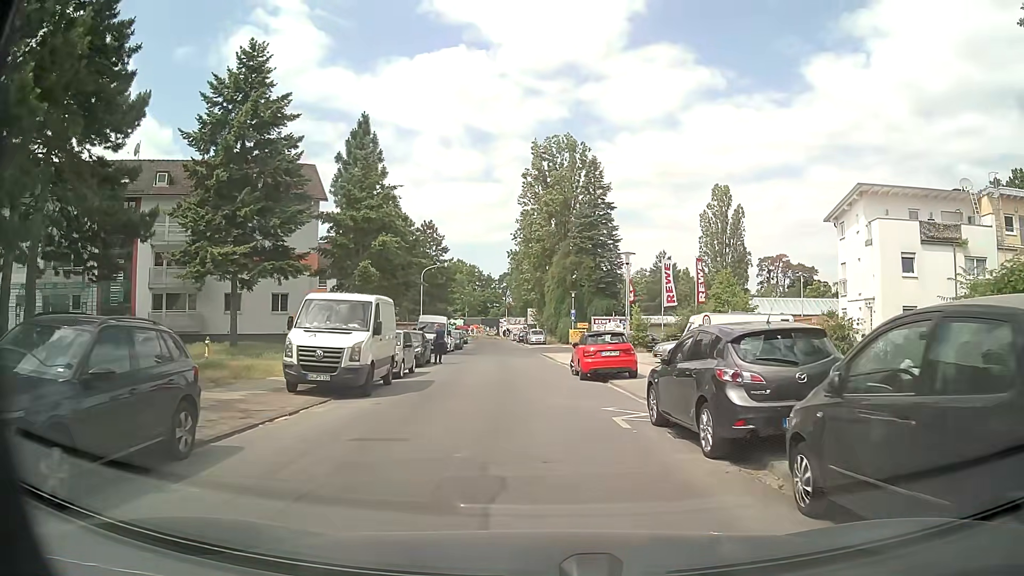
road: residential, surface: asphalt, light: Day
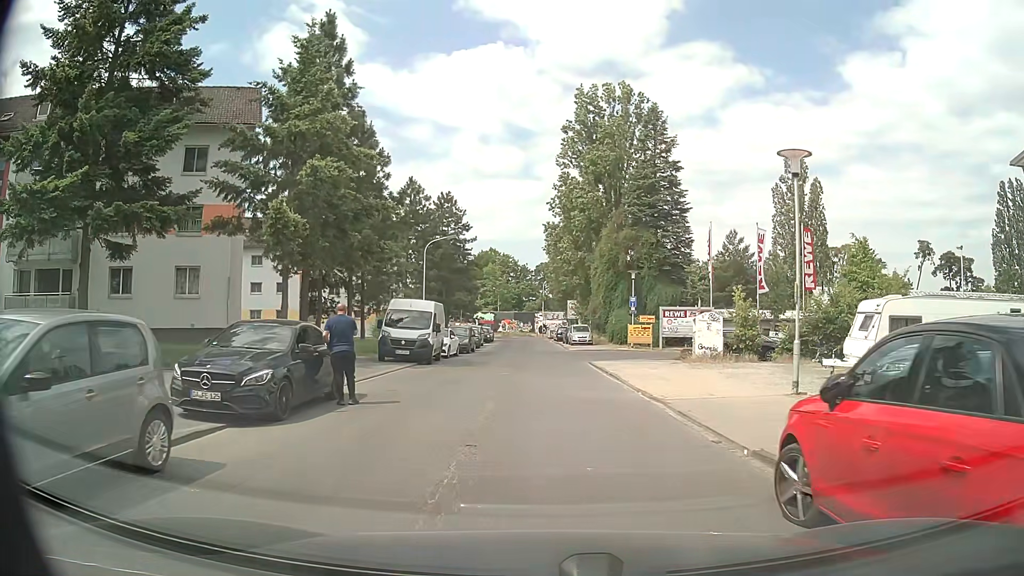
(-0.2, +17.7) m; -3°
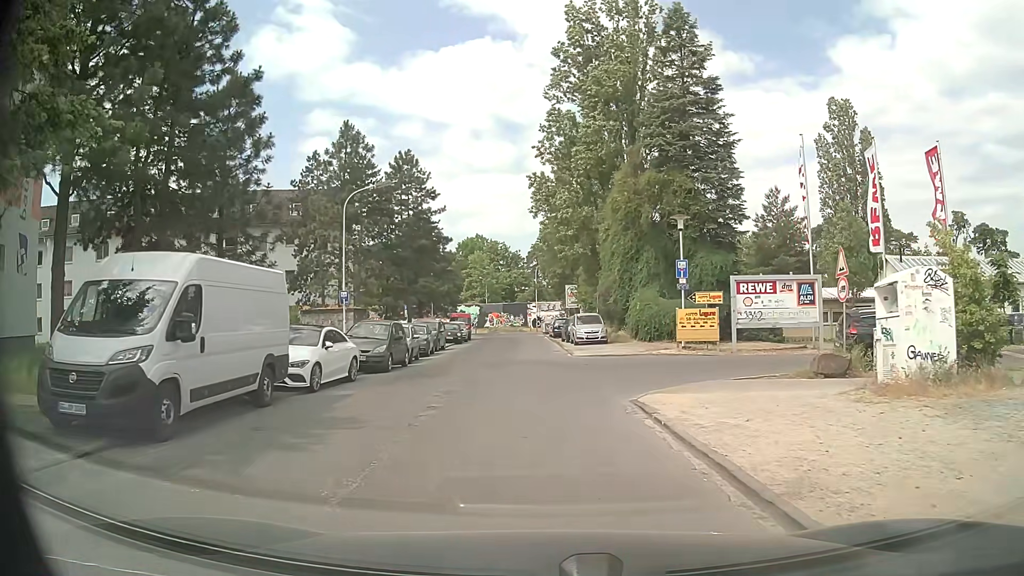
(+0.8, +17.8) m; +2°
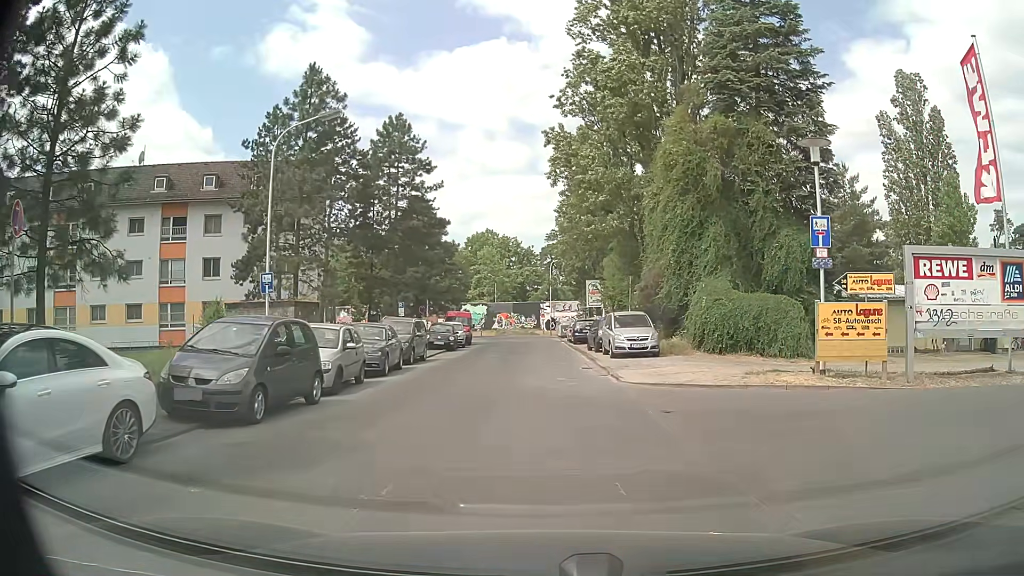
(-0.4, +10.8) m; -1°
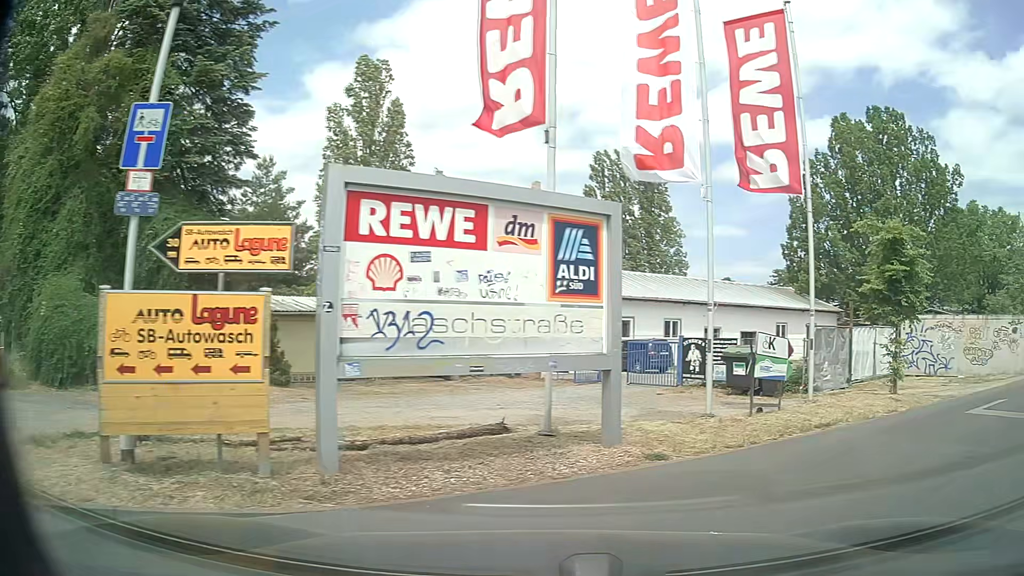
(+2.8, +7.5) m; +49°
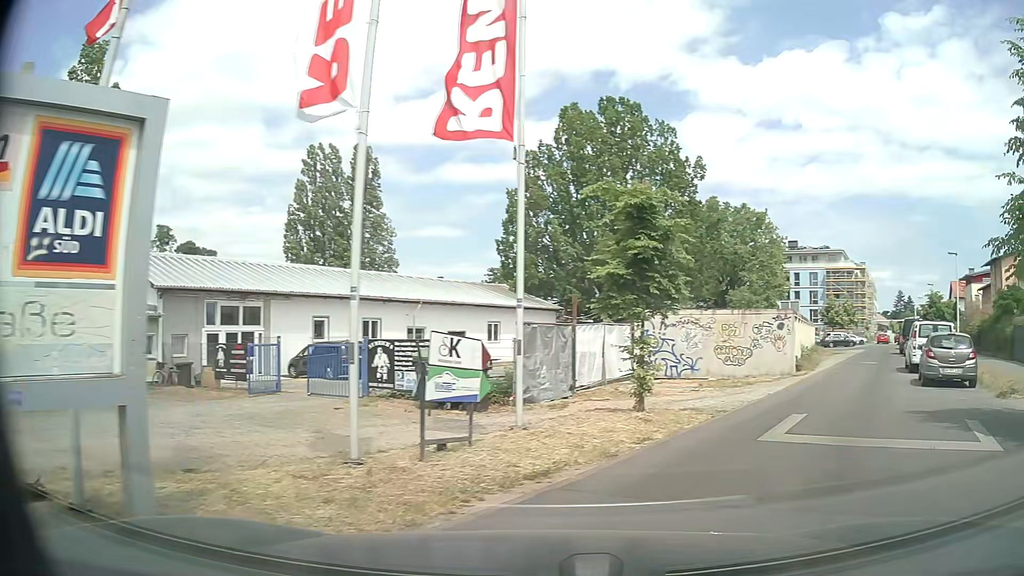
(+0.8, +3.6) m; +23°
